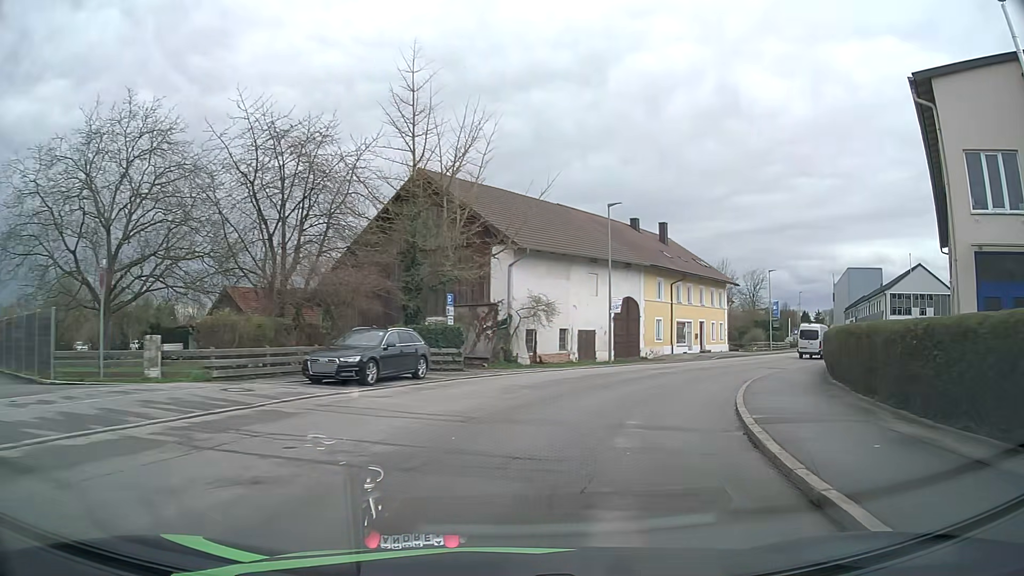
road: secondary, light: Day
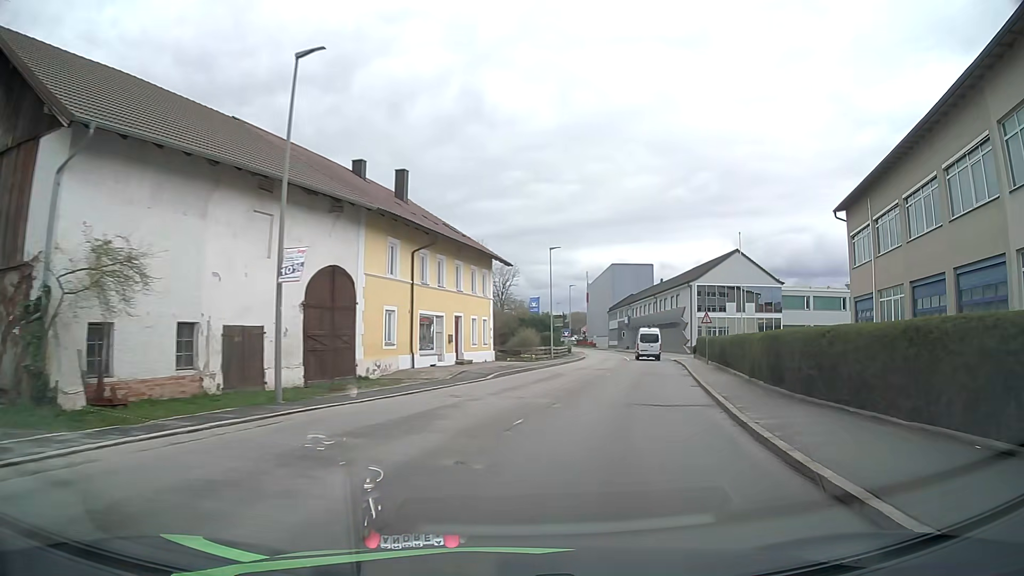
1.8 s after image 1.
(+3.8, +19.3) m; +23°
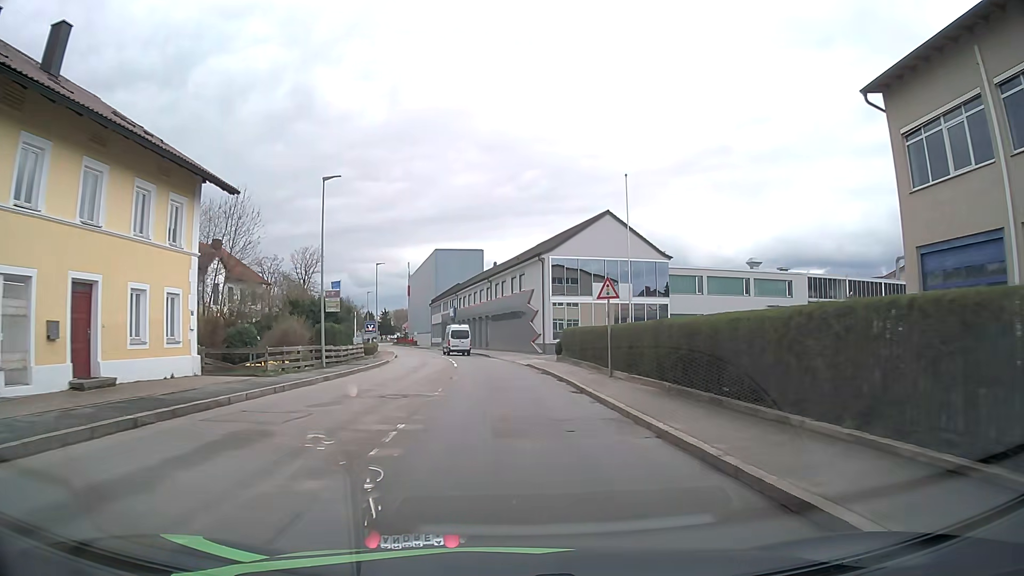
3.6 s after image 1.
(+3.2, +20.0) m; +15°
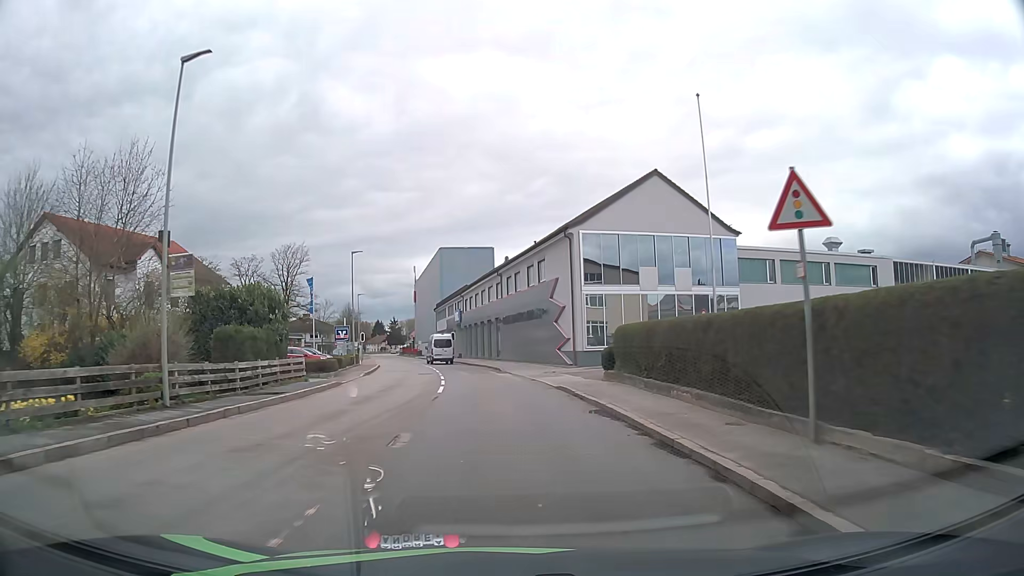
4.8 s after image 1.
(-0.1, +14.3) m; -2°
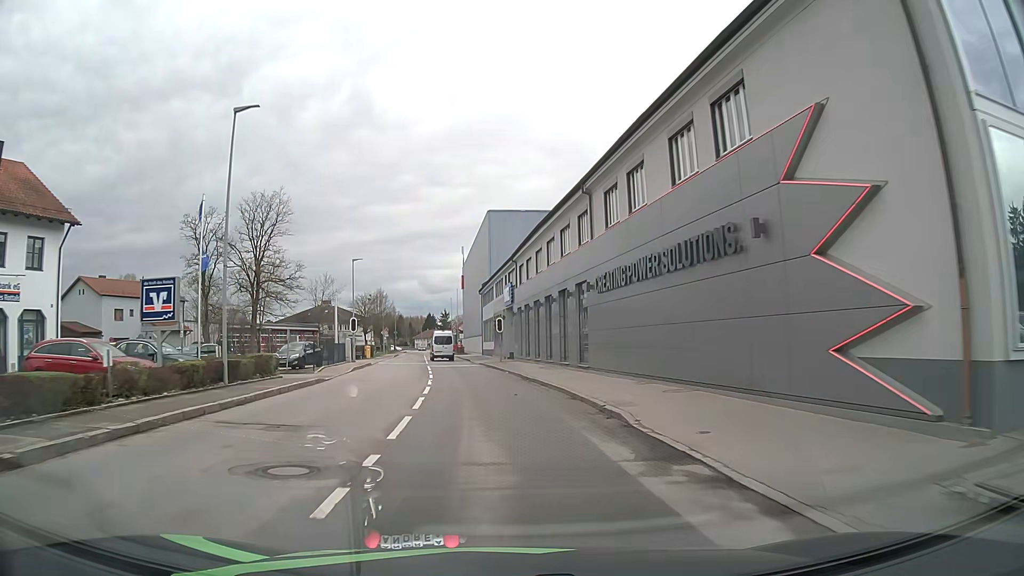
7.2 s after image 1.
(-1.1, +29.4) m; -4°
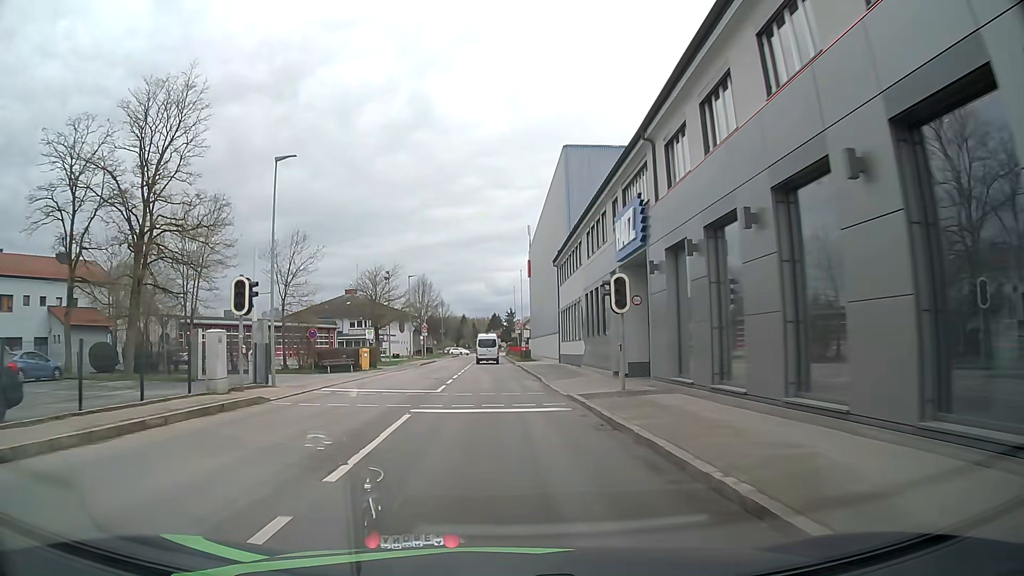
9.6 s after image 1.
(-1.8, +30.2) m; -6°
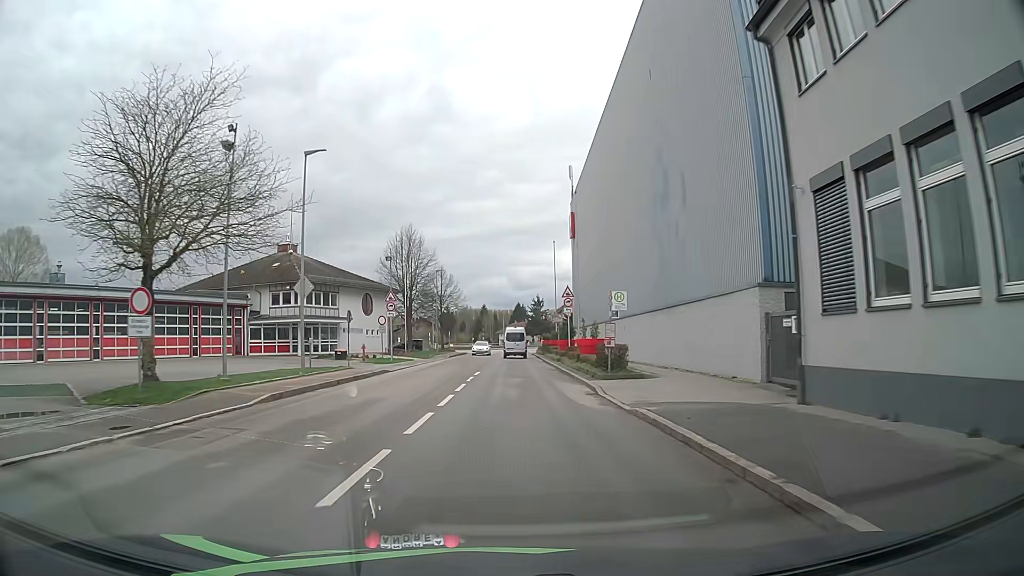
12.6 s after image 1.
(-1.0, +39.0) m; -2°
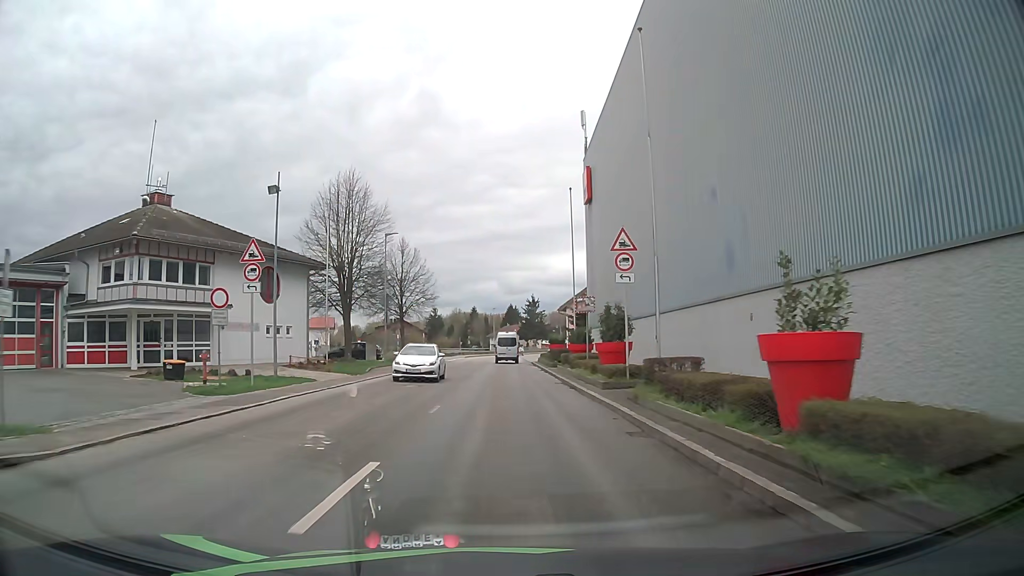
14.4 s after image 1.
(+0.2, +23.0) m; +1°
